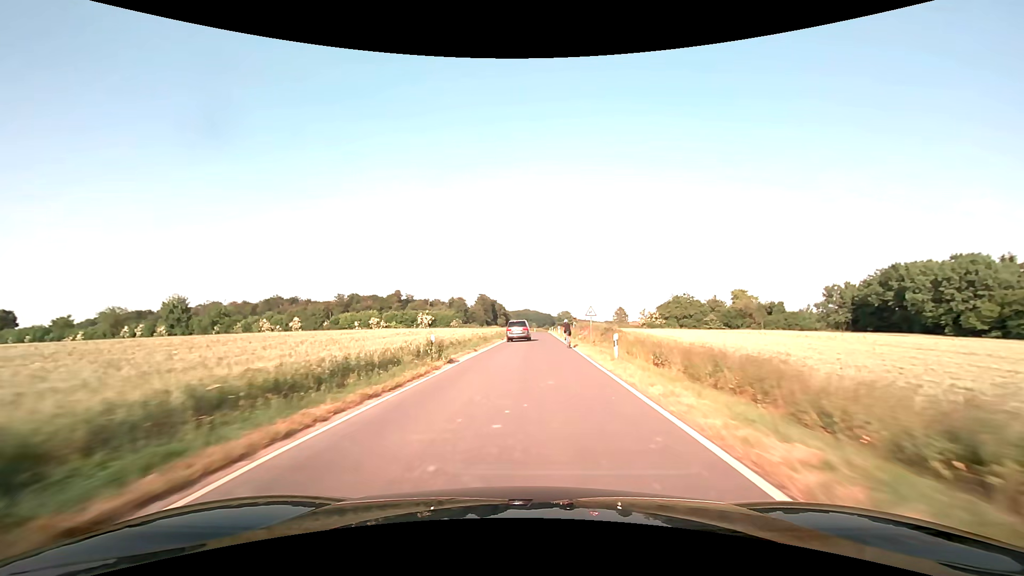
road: tertiary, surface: asphalt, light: Day
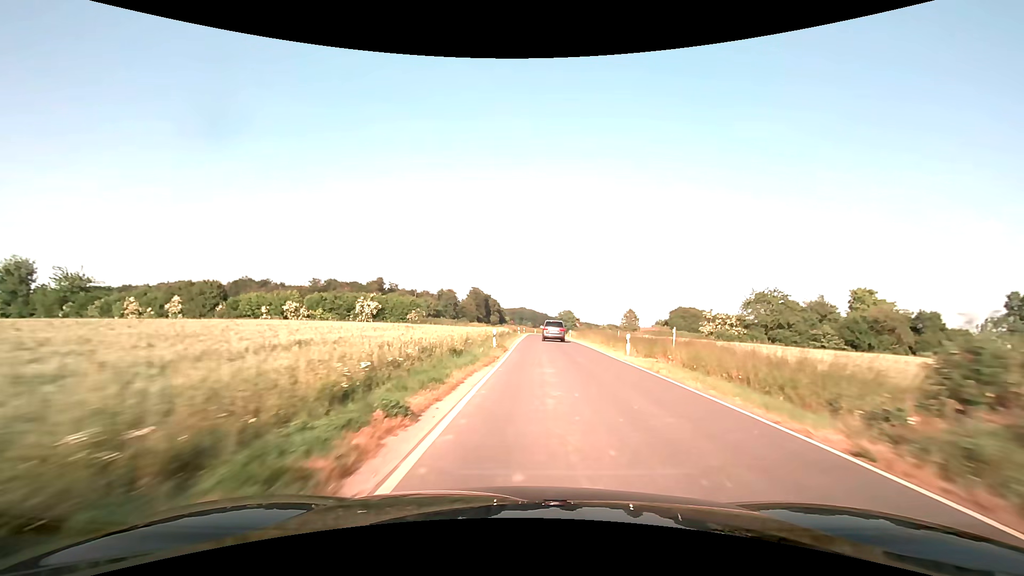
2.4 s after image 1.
(-0.6, +44.2) m; 0°
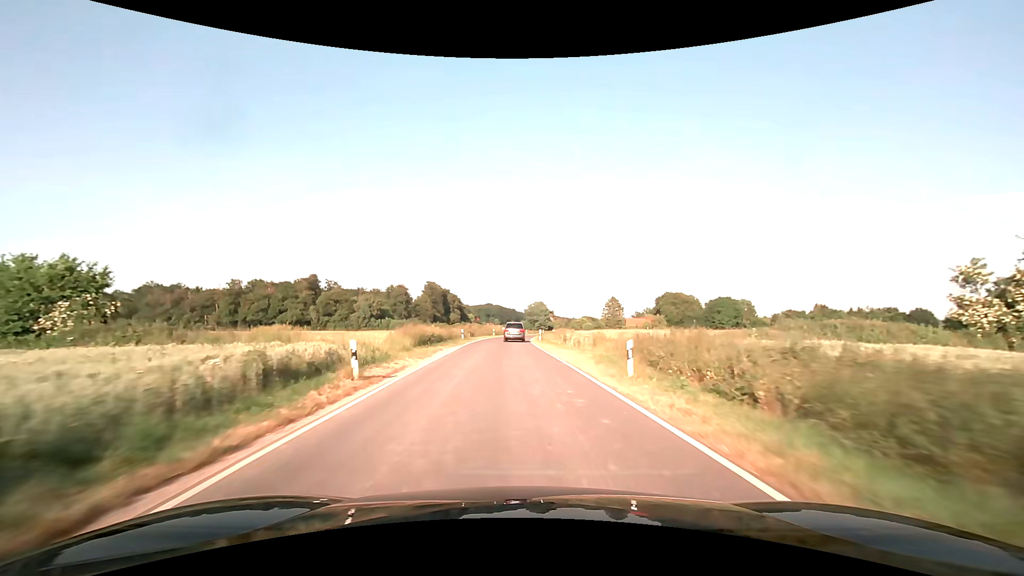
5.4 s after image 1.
(+2.9, +53.0) m; +4°
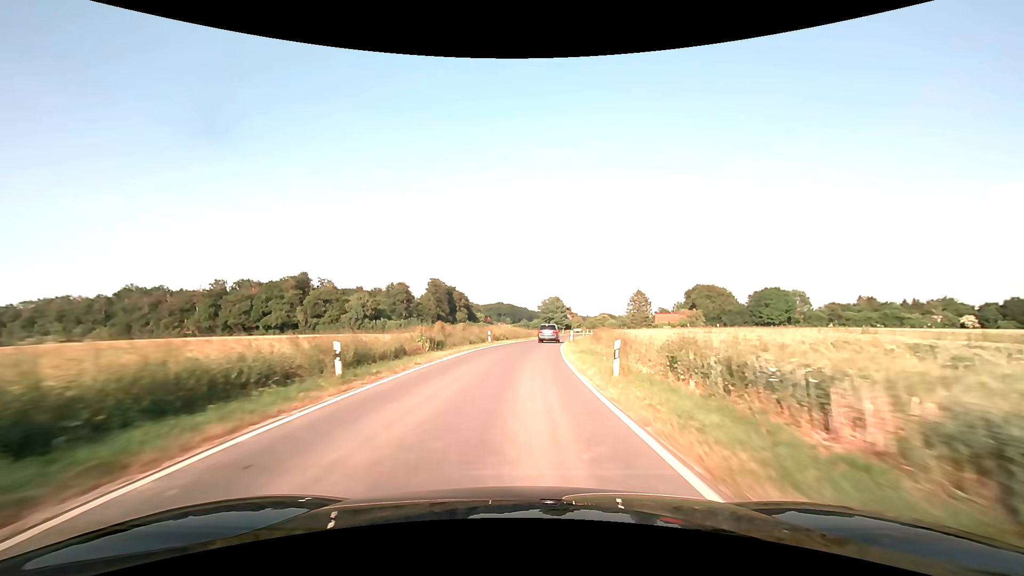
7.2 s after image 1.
(-0.5, +31.4) m; -2°
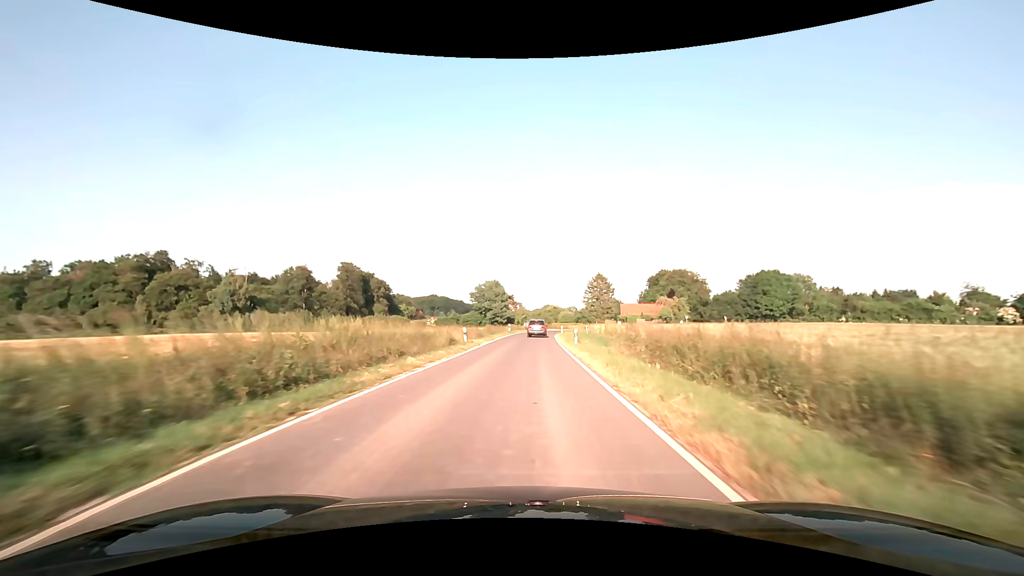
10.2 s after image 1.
(+2.7, +52.7) m; +7°
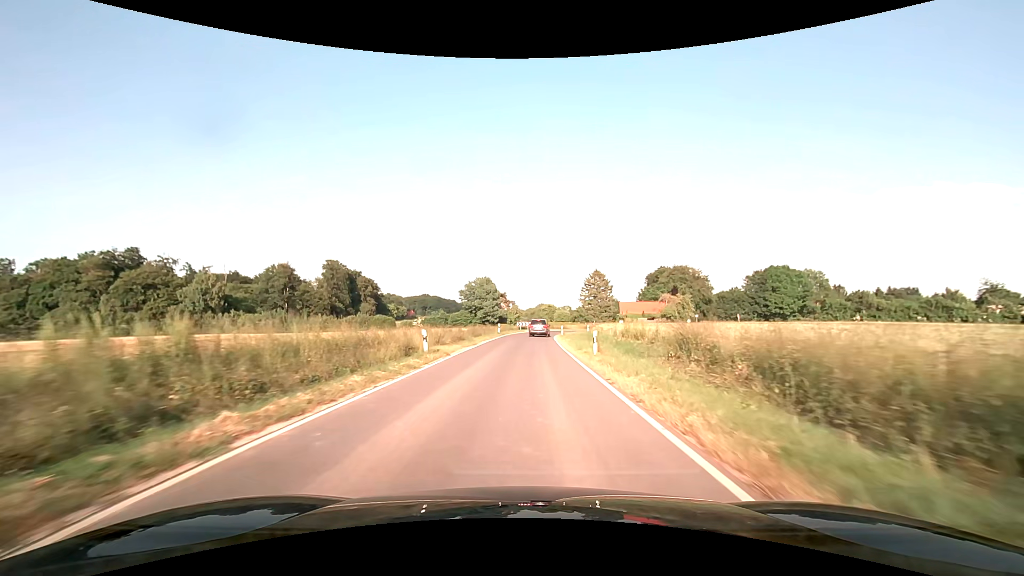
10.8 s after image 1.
(+0.1, +10.4) m; +1°
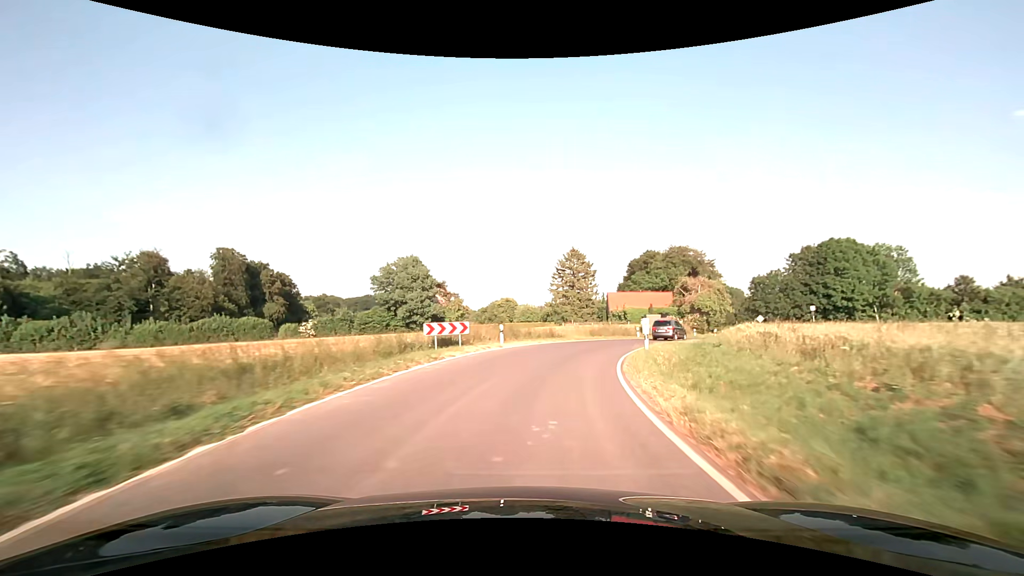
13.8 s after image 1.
(+1.2, +50.4) m; +5°
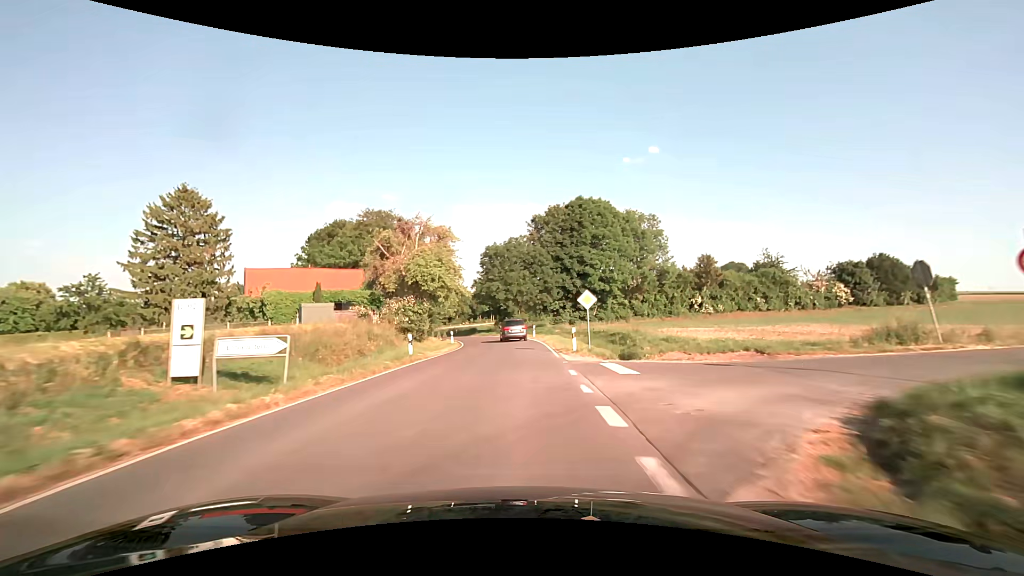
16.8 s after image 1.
(+13.3, +44.9) m; +34°
(0, +10) (0, +20) (0, +30) (-1, +40) (-2, +50) (-5, +60) (-8, +69) (-12, +78) (-15, +88) (-19, +97) m
